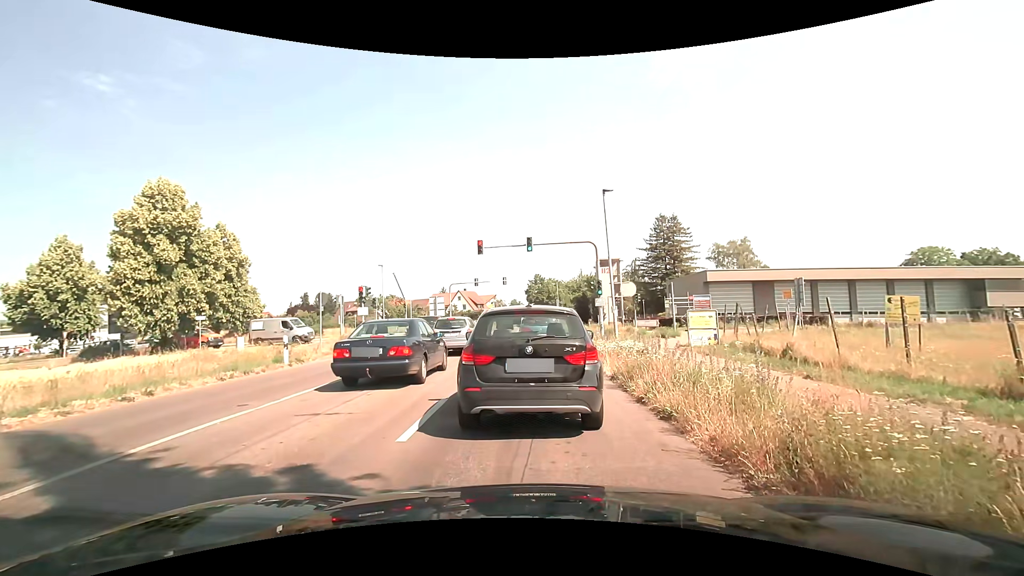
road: secondary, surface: asphalt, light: Day
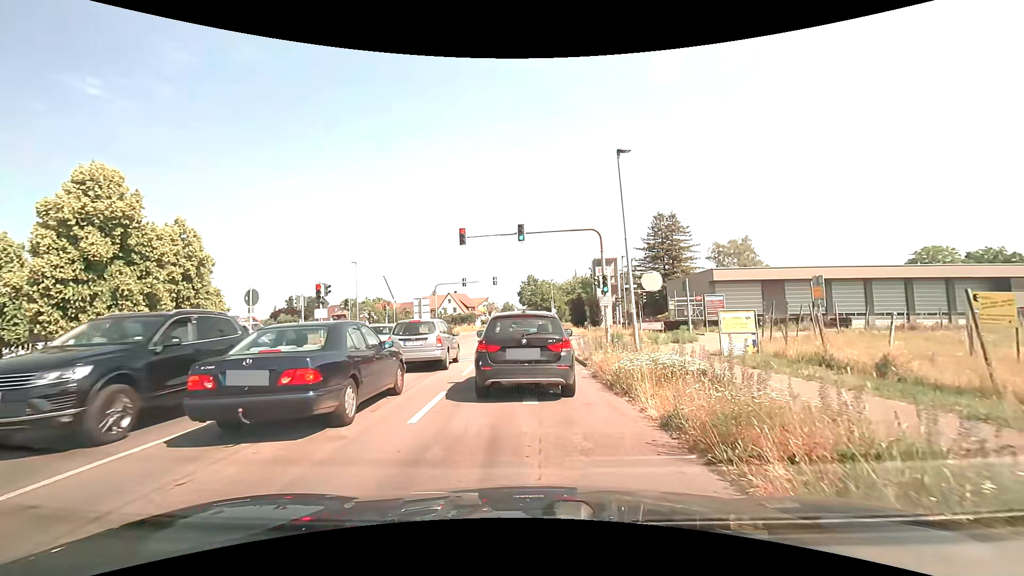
(+0.1, +5.2) m; +2°
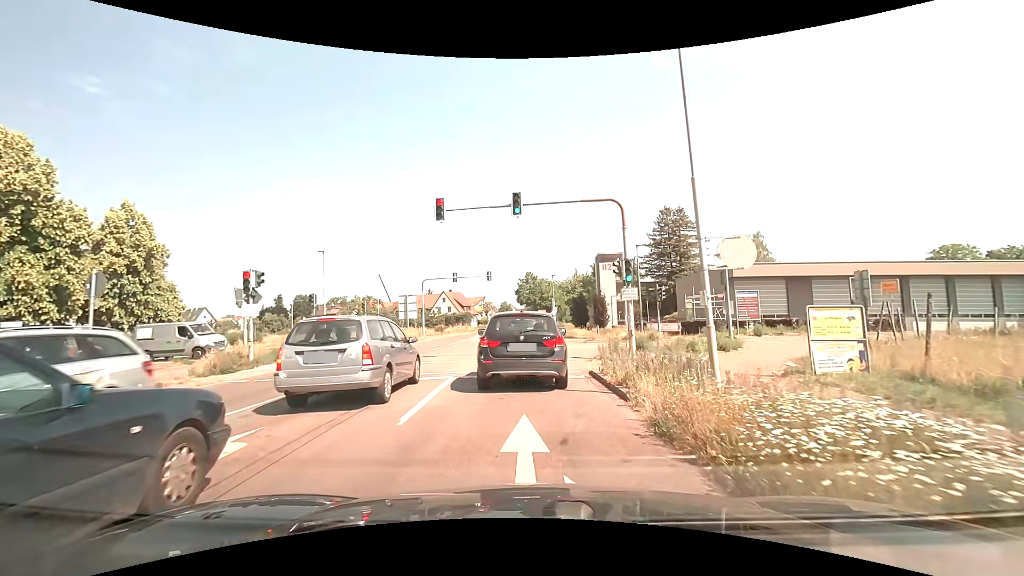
(0.0, +6.3) m; 0°
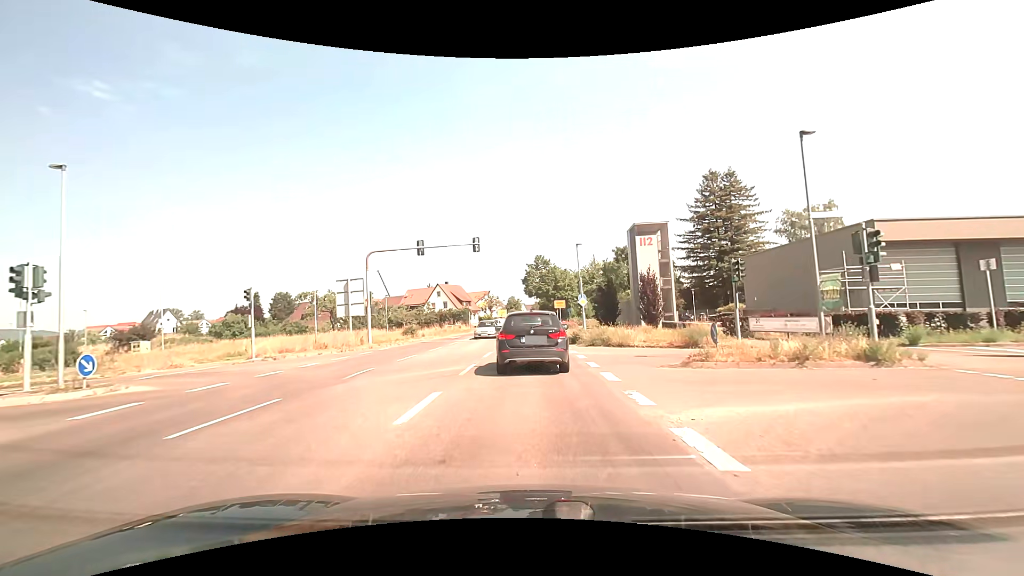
(-0.1, +20.1) m; -1°
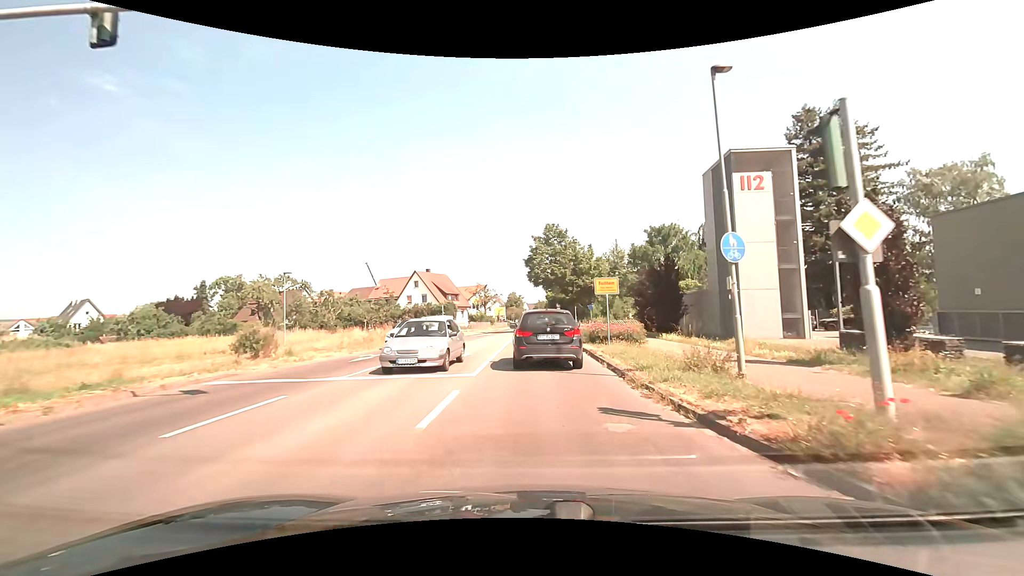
(-0.4, +24.5) m; -1°
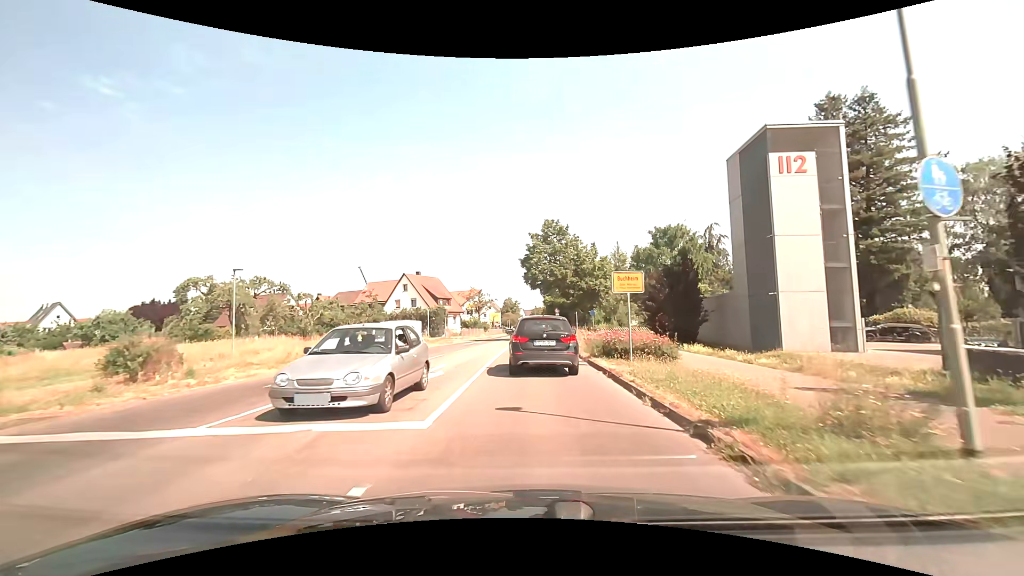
(0.0, +5.1) m; 0°
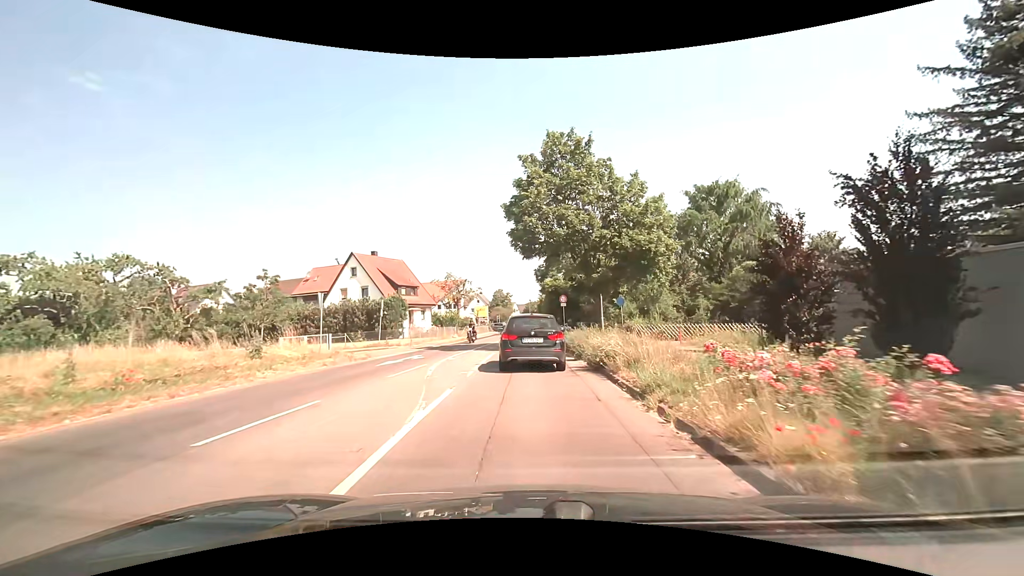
(+0.3, +19.9) m; +1°
